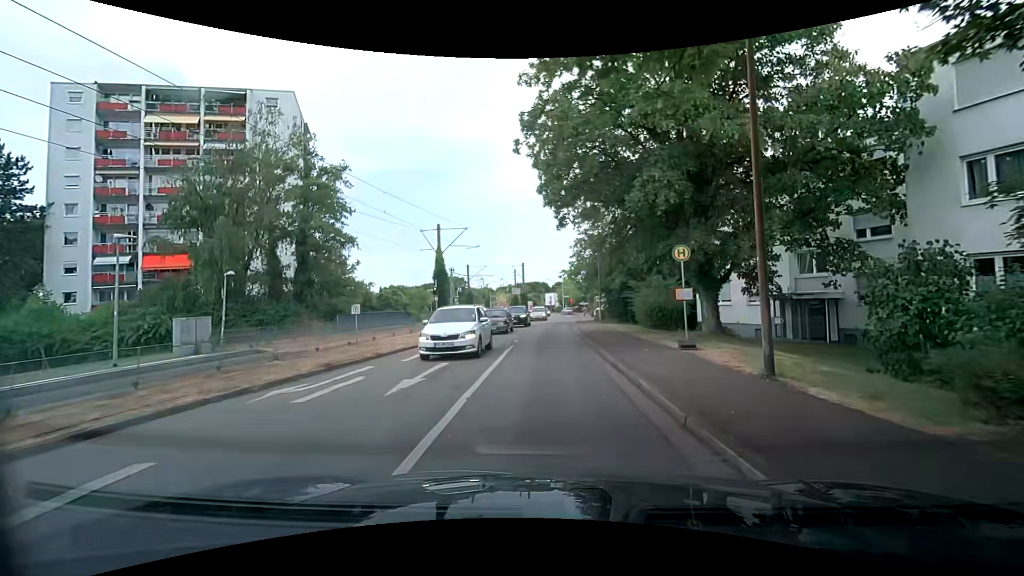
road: residential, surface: asphalt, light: Day
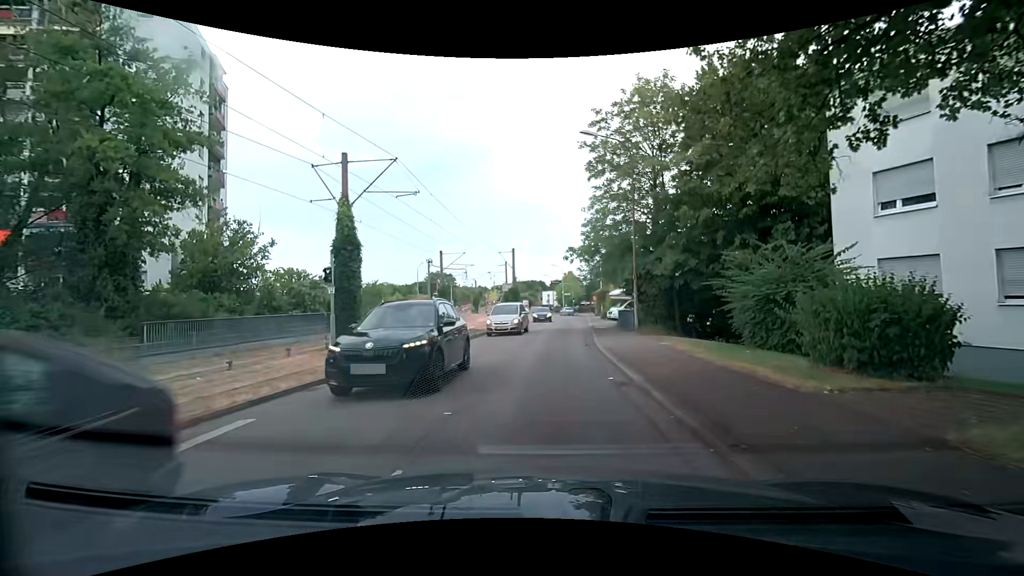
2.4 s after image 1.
(0.0, +16.1) m; +1°
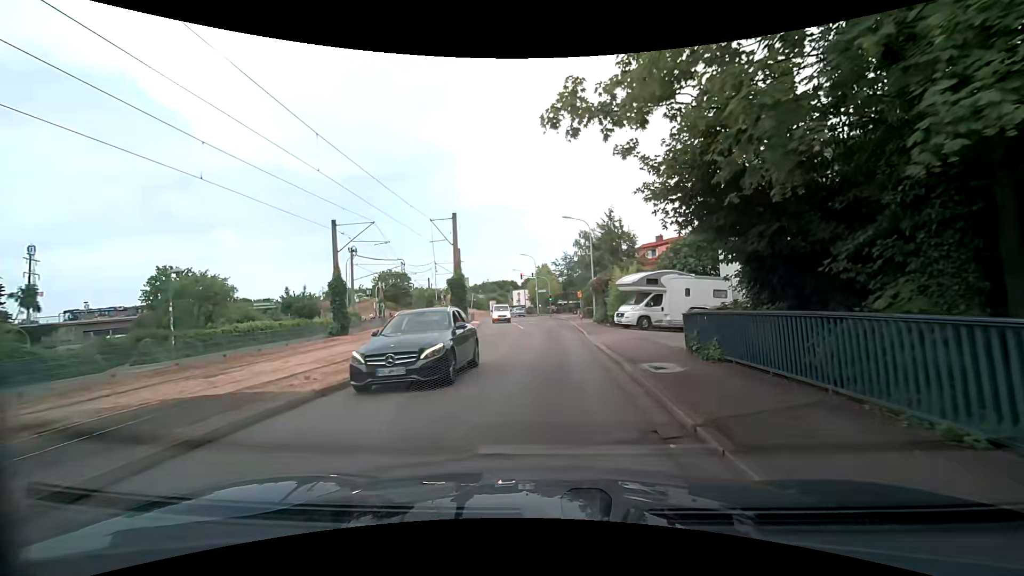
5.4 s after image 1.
(+0.2, +20.5) m; +3°
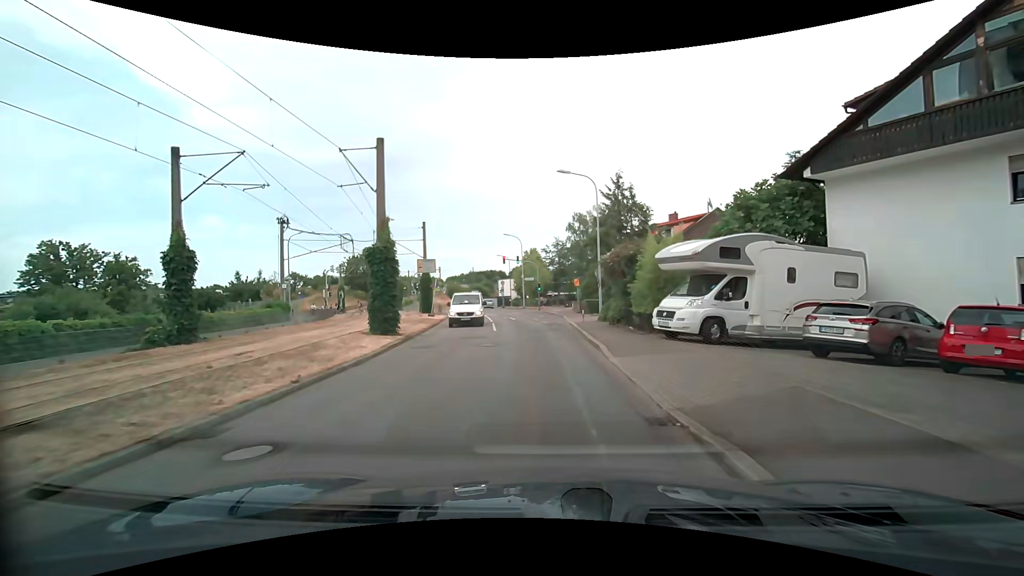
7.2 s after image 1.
(0.0, +12.6) m; 0°
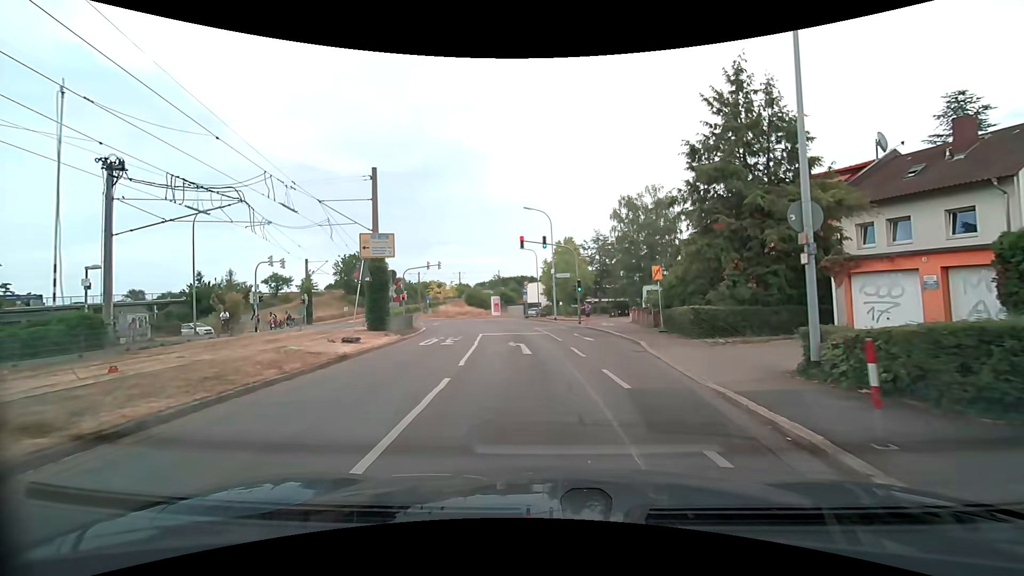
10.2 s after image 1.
(-0.2, +20.9) m; -3°
